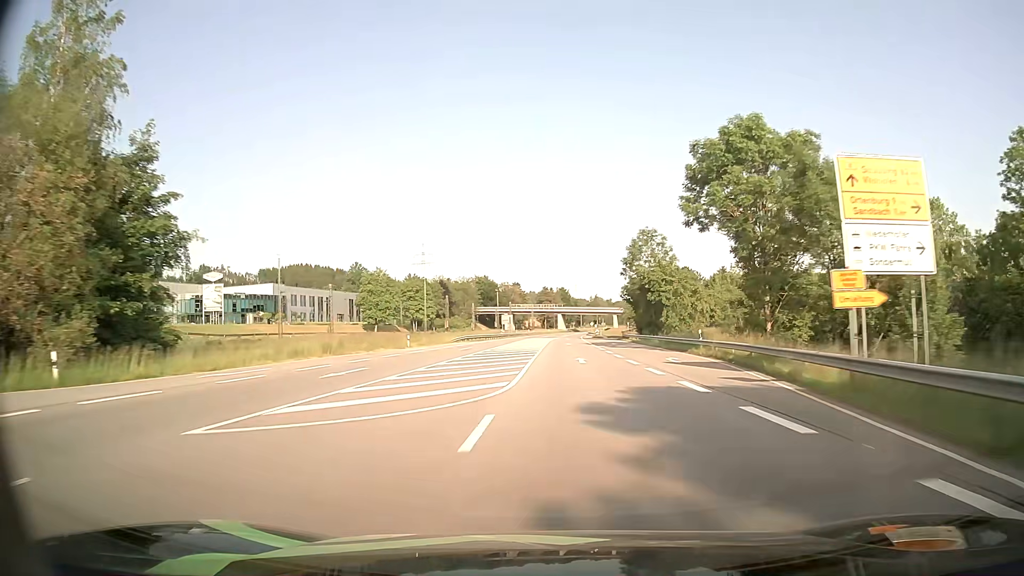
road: primary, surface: asphalt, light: Day
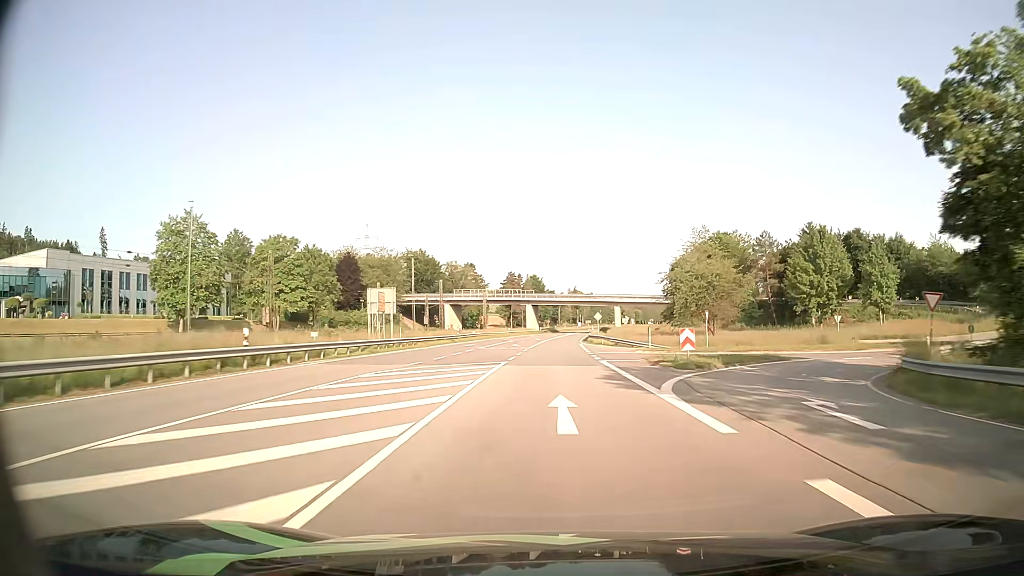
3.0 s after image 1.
(+2.0, +83.8) m; +3°
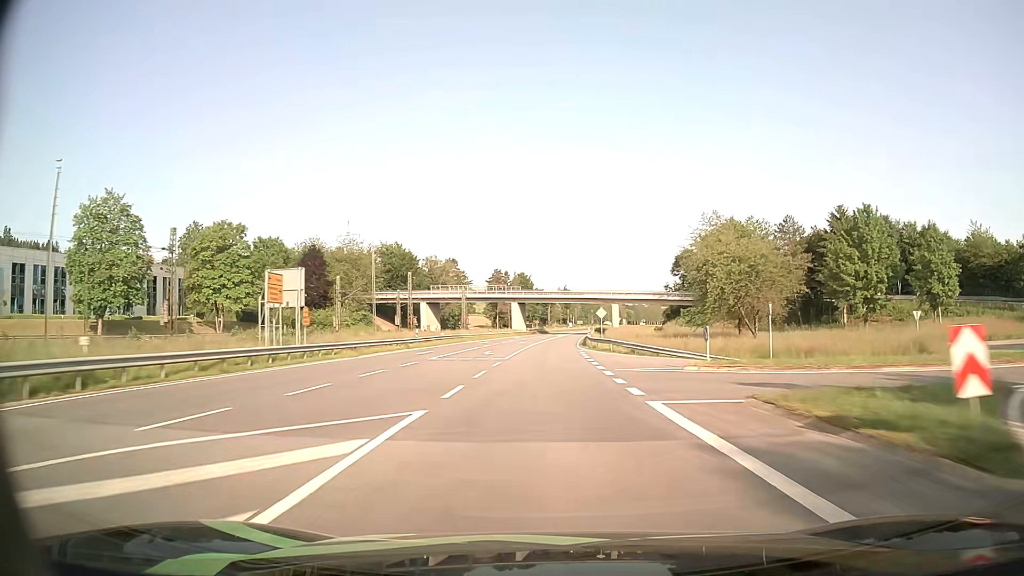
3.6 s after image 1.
(+0.1, +16.9) m; +1°
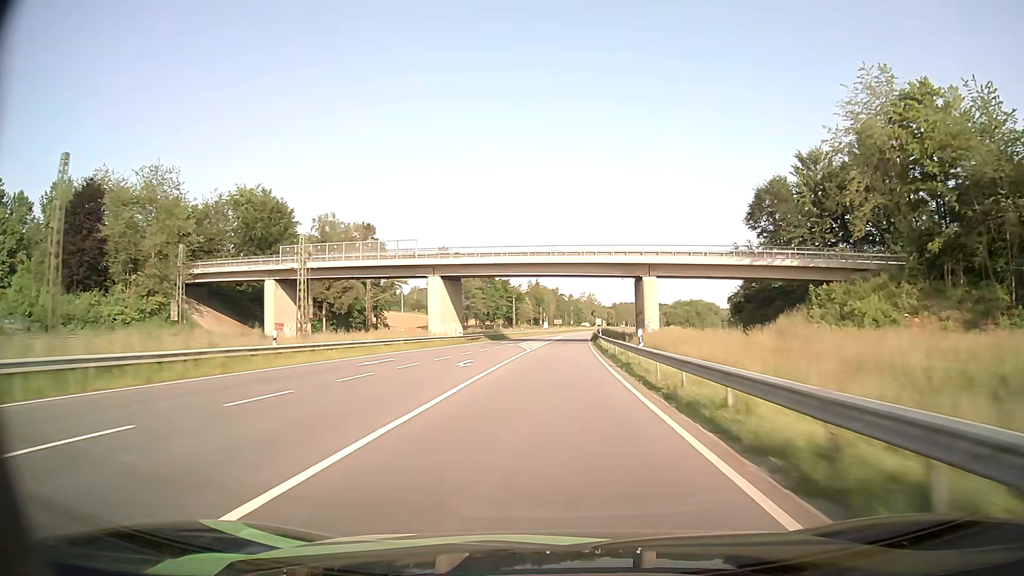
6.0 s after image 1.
(+1.1, +67.8) m; +2°
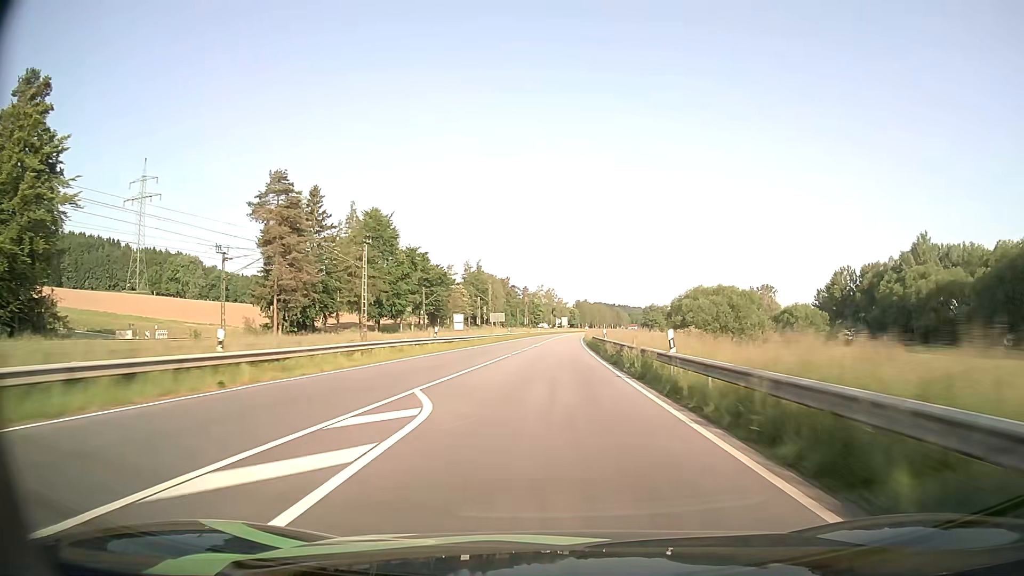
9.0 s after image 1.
(+3.2, +86.4) m; +4°
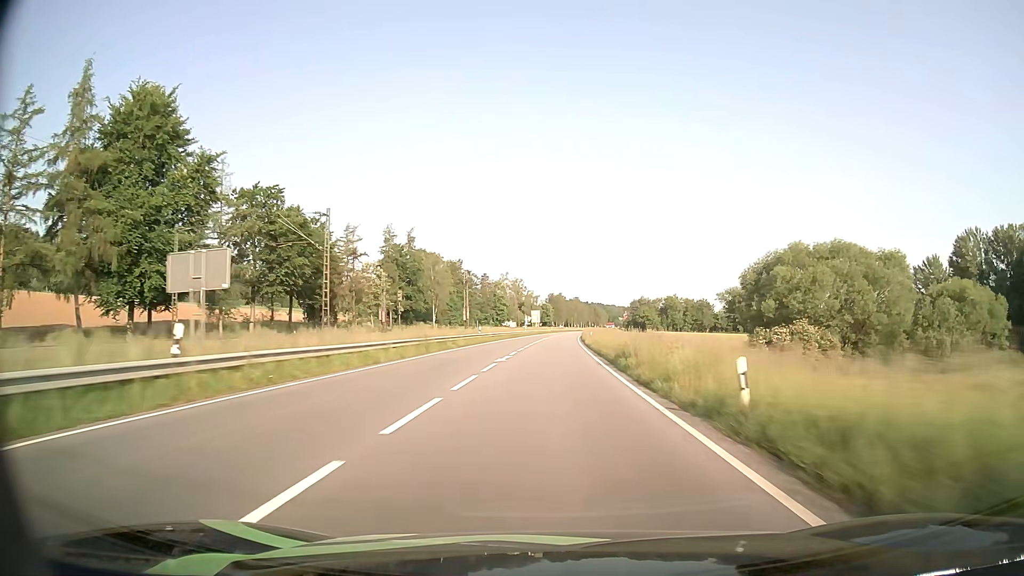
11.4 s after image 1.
(+1.7, +70.1) m; +3°
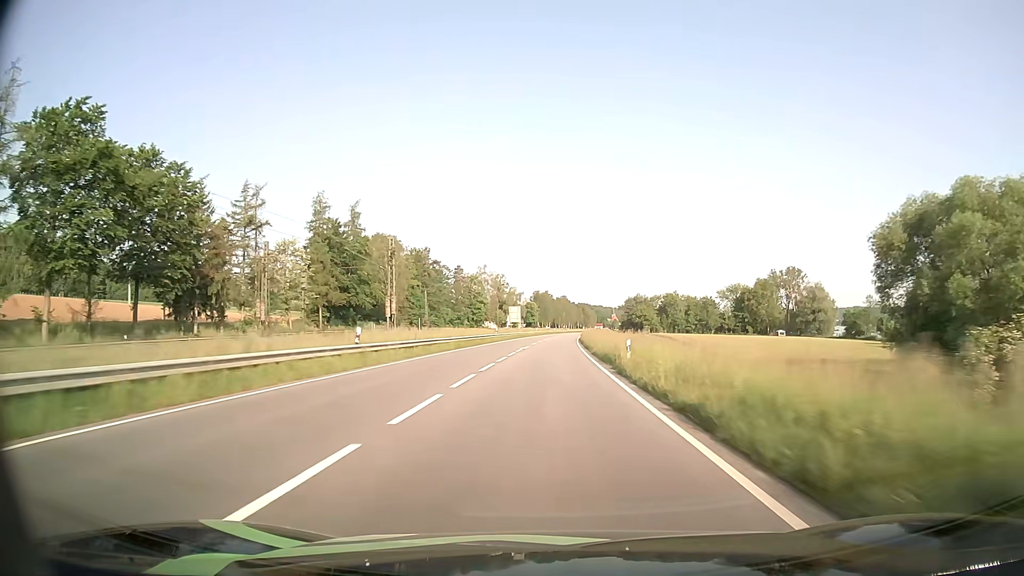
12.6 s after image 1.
(+0.4, +35.2) m; +1°
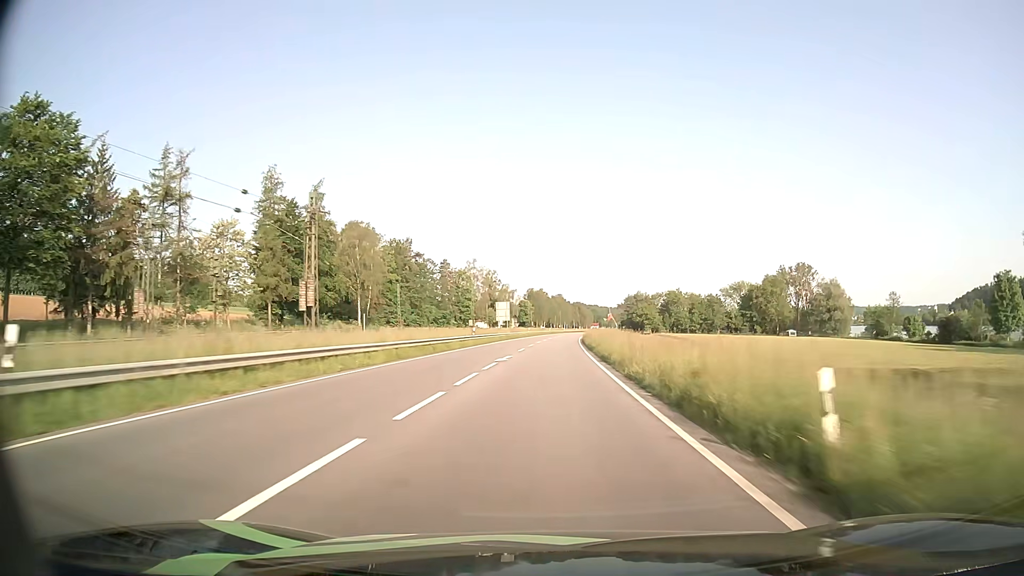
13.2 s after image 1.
(0.0, +17.6) m; 0°
(0, +10) (0, +20) (0, +30) (0, +40) (+1, +50) (+1, +60) (+1, +70) (+2, +80) (+2, +90) (+3, +100) m
